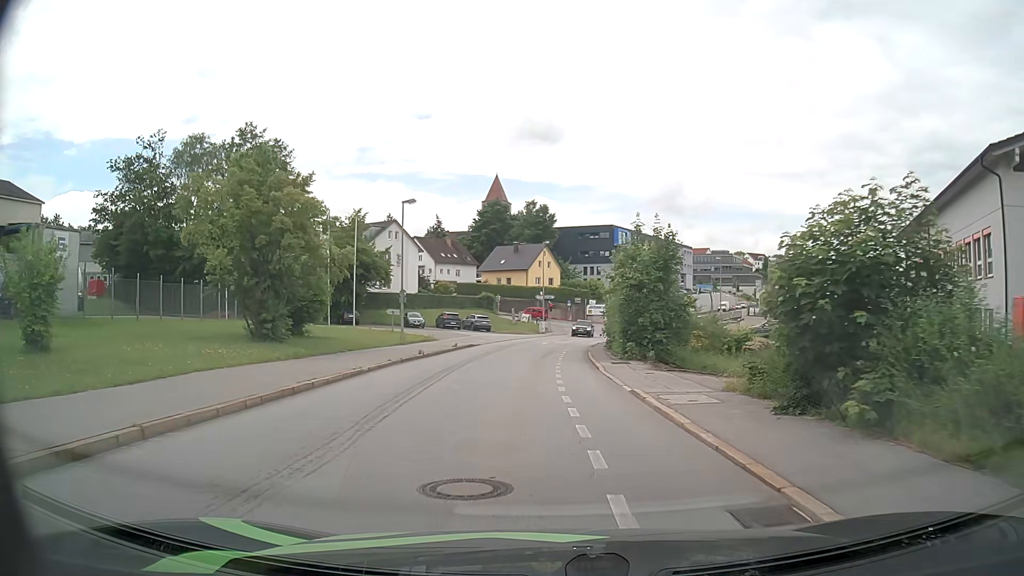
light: Day
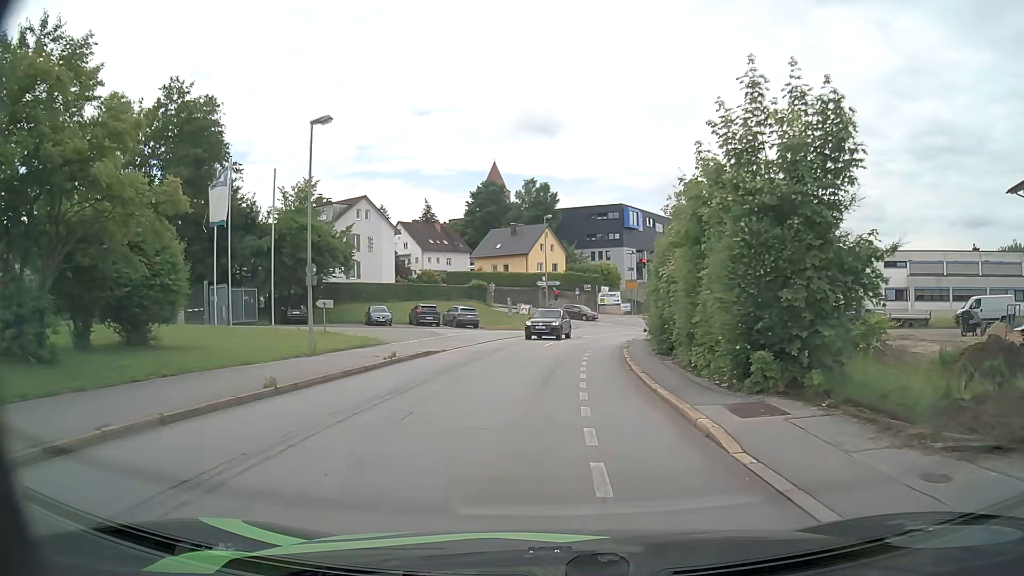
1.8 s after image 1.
(0.0, +15.2) m; 0°
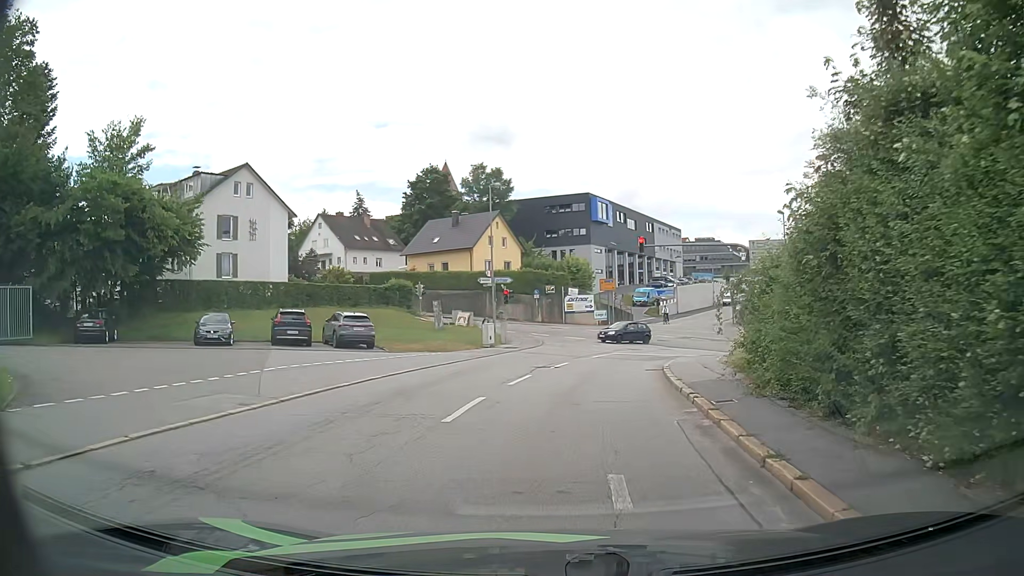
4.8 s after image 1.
(+0.4, +20.4) m; +3°
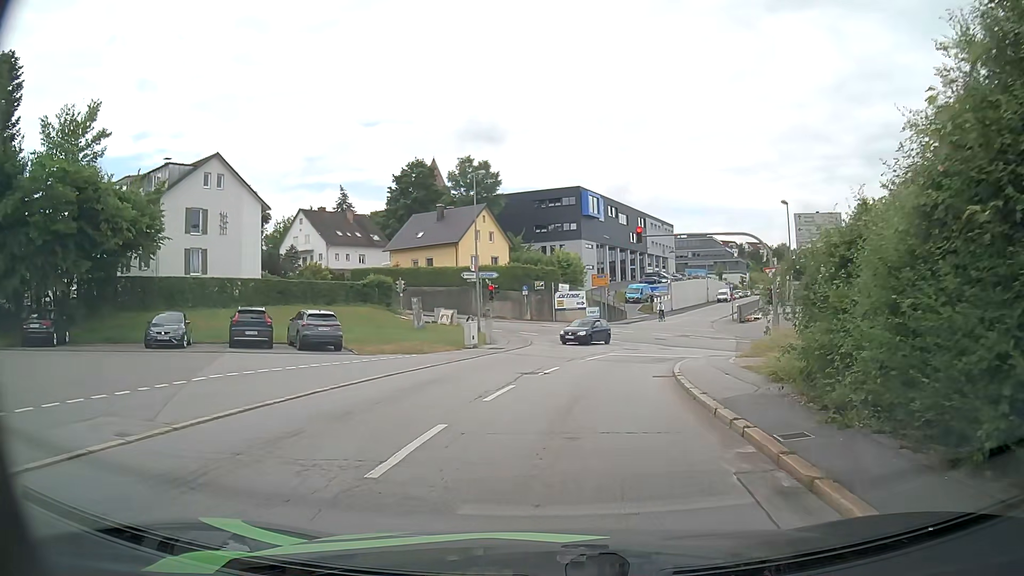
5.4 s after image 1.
(0.0, +3.3) m; +1°
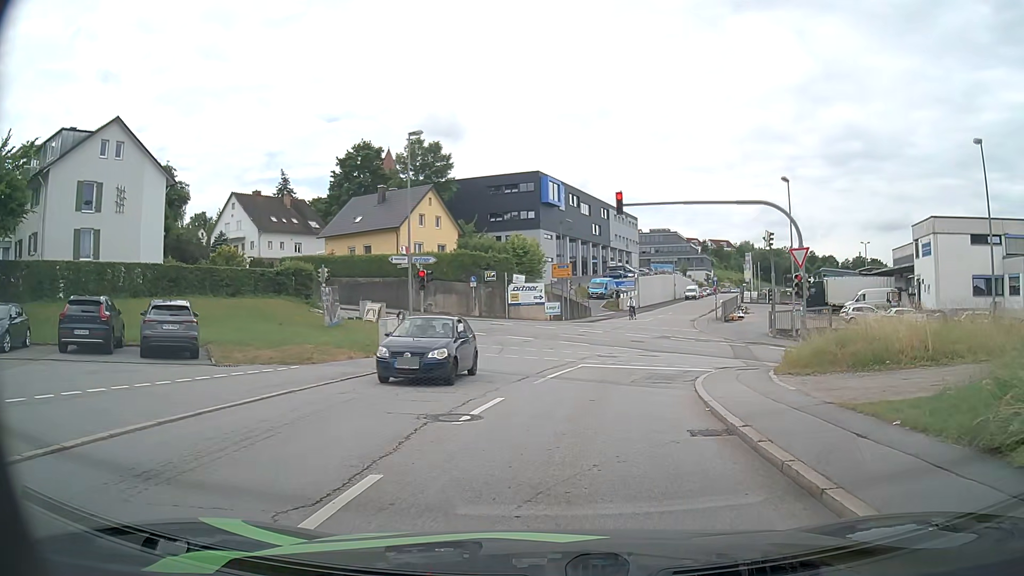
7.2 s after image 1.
(+0.2, +8.7) m; +3°
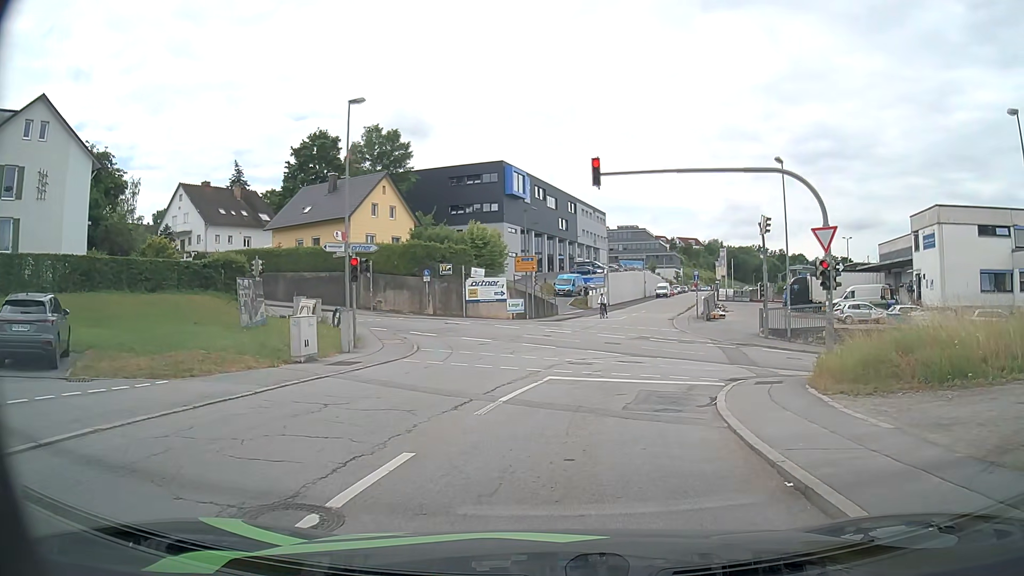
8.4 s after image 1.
(+0.2, +5.1) m; +3°
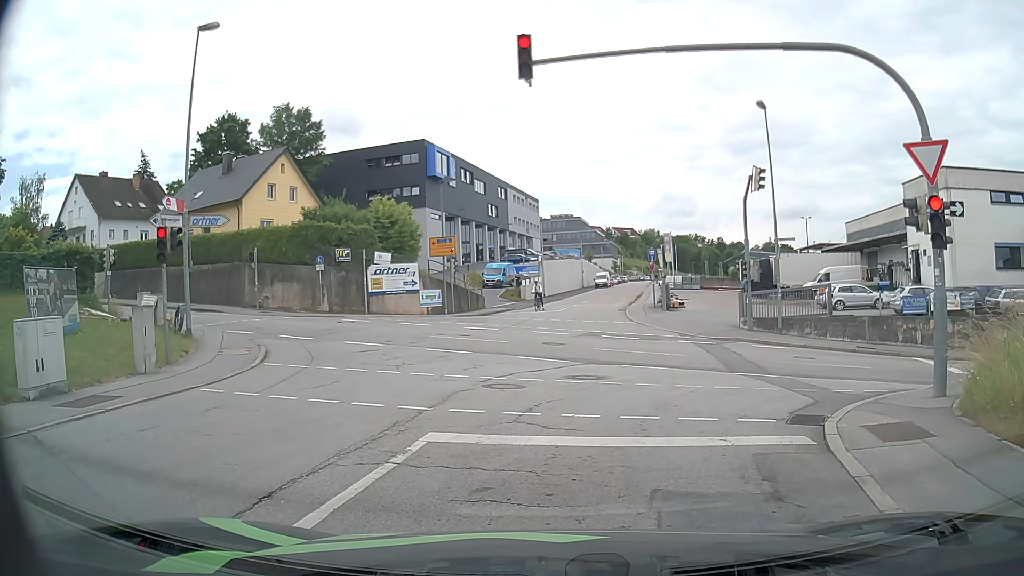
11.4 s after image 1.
(+0.5, +8.3) m; +7°
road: residential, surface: asphalt
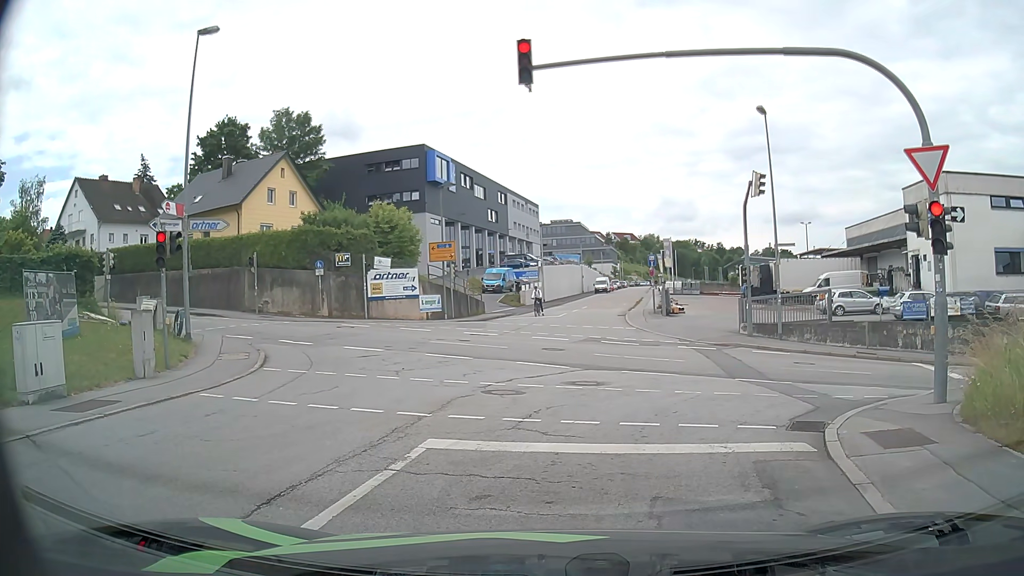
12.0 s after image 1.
(0.0, +0.1) m; 0°
